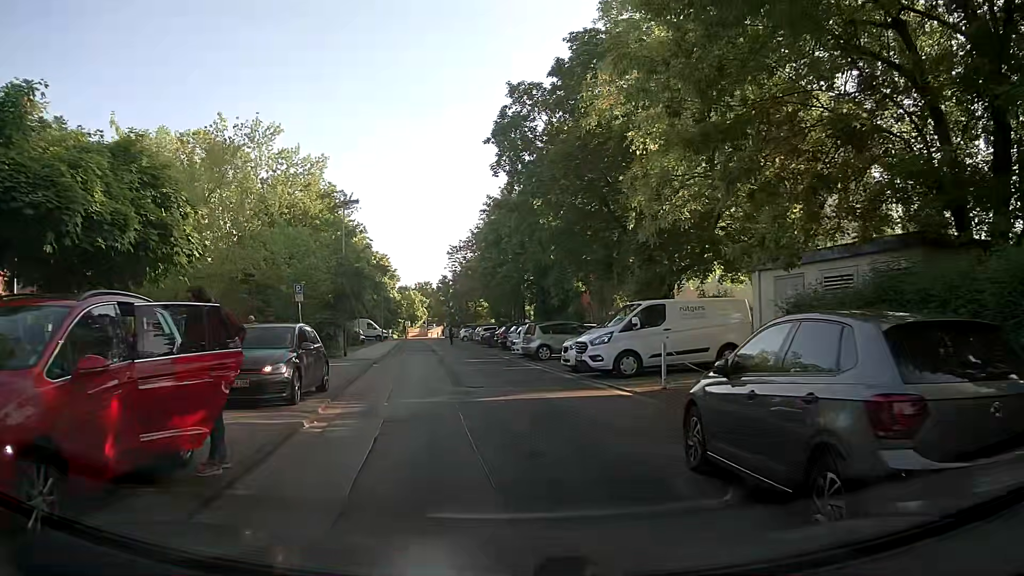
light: Day
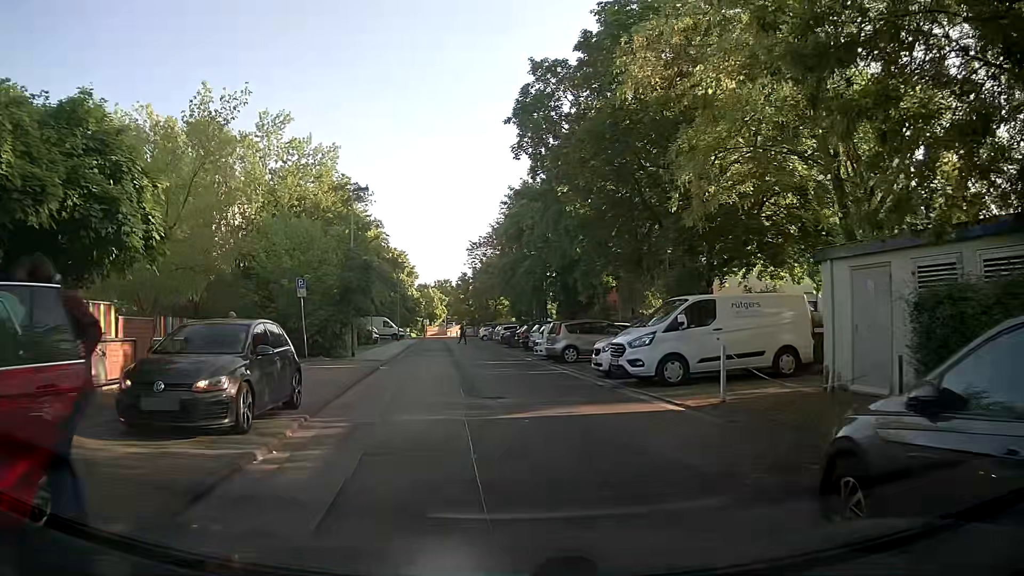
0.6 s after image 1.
(-0.2, +2.7) m; -4°
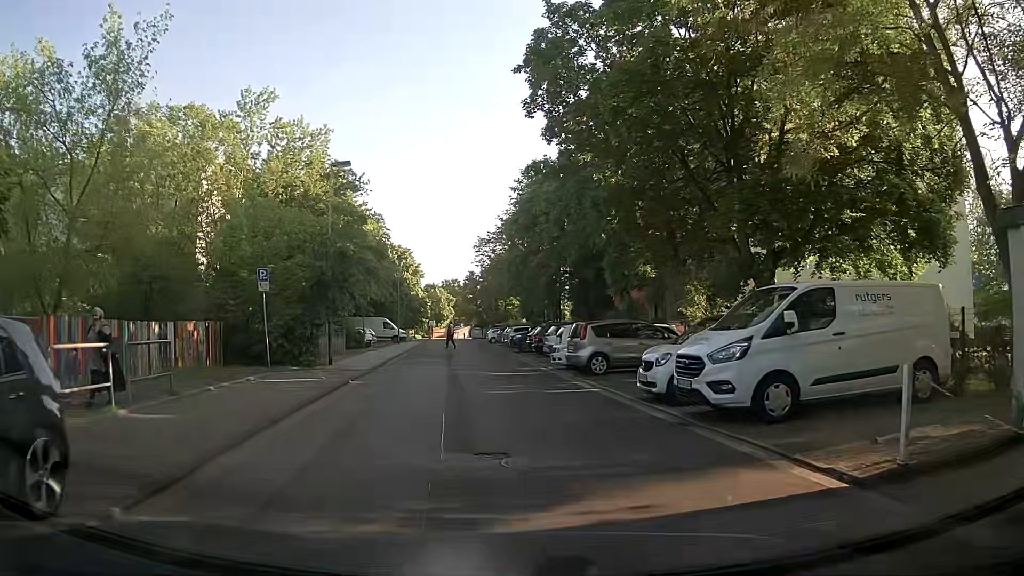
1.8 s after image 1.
(-0.1, +5.5) m; -1°
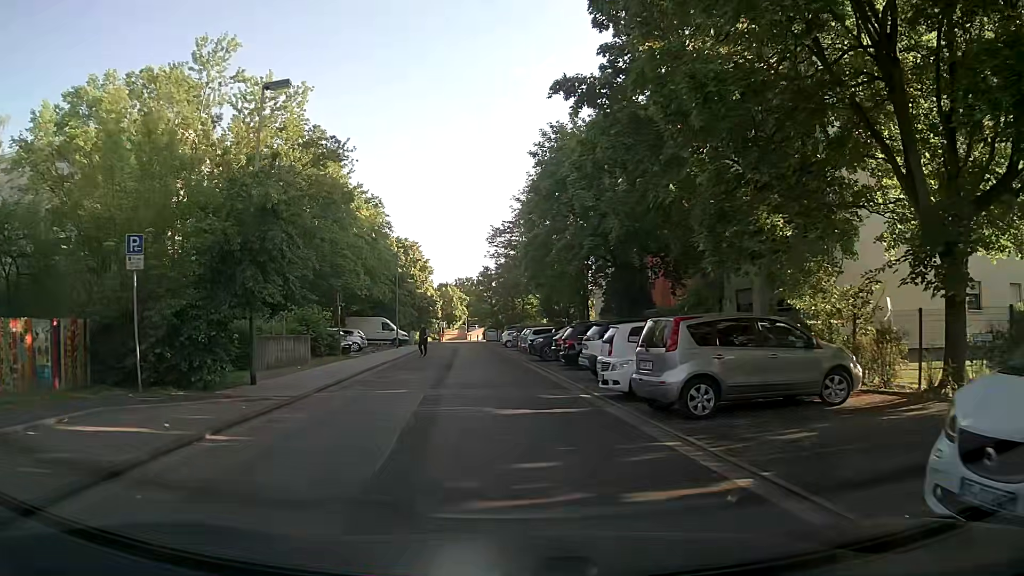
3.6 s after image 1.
(-0.1, +9.4) m; -2°
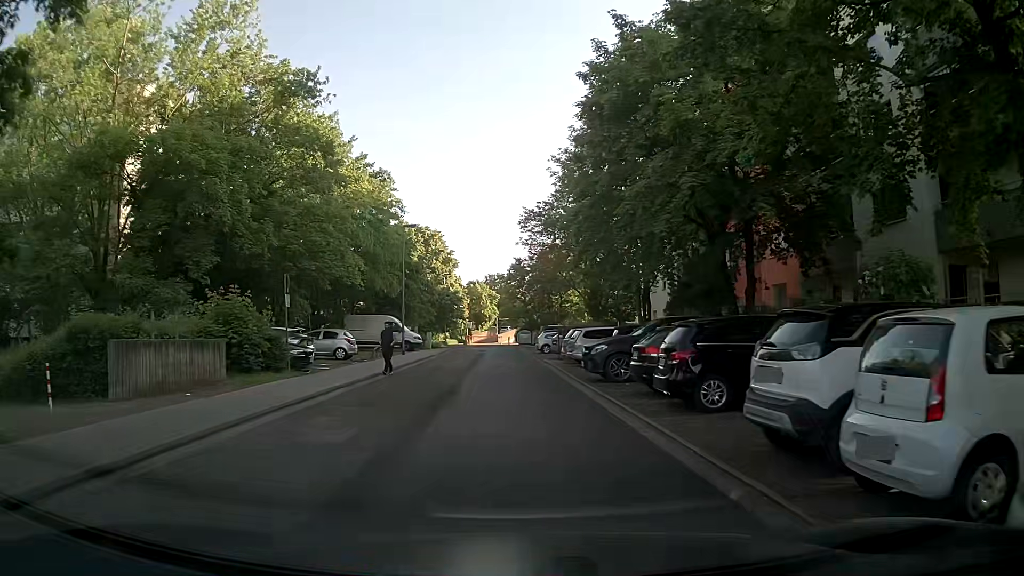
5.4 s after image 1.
(-0.2, +11.6) m; -2°
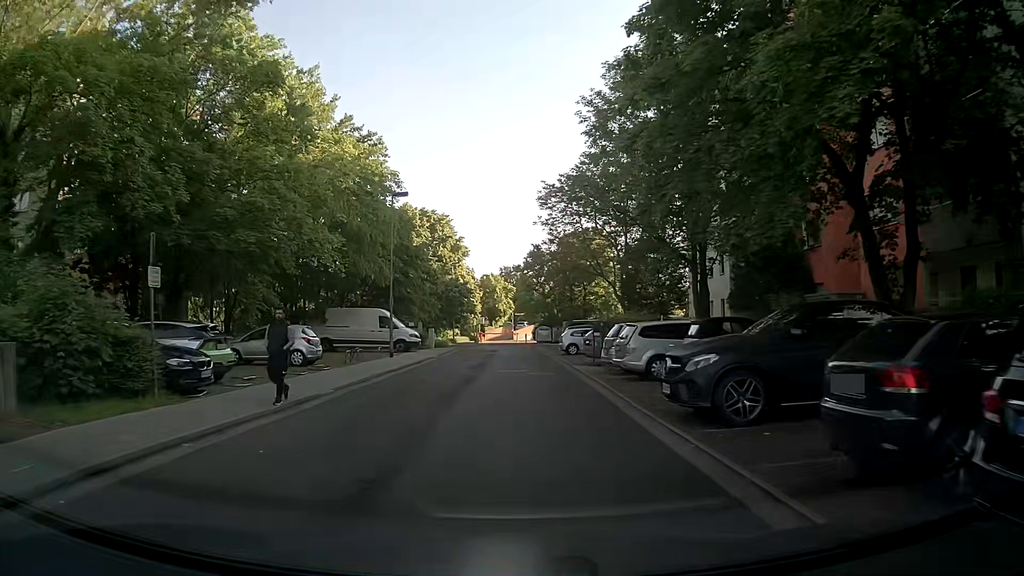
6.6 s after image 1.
(-0.2, +8.9) m; -2°
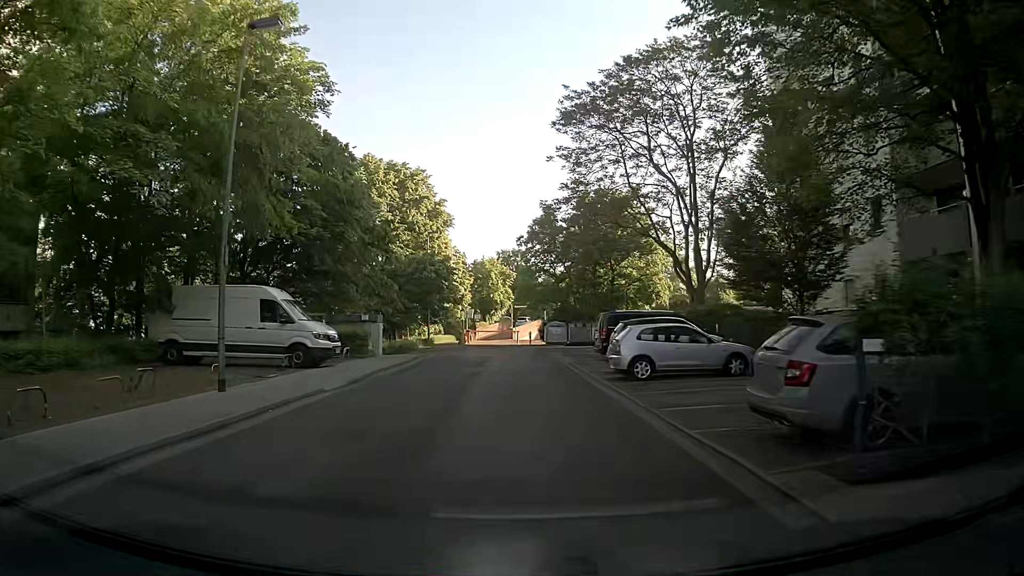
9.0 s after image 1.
(0.0, +19.2) m; 0°
